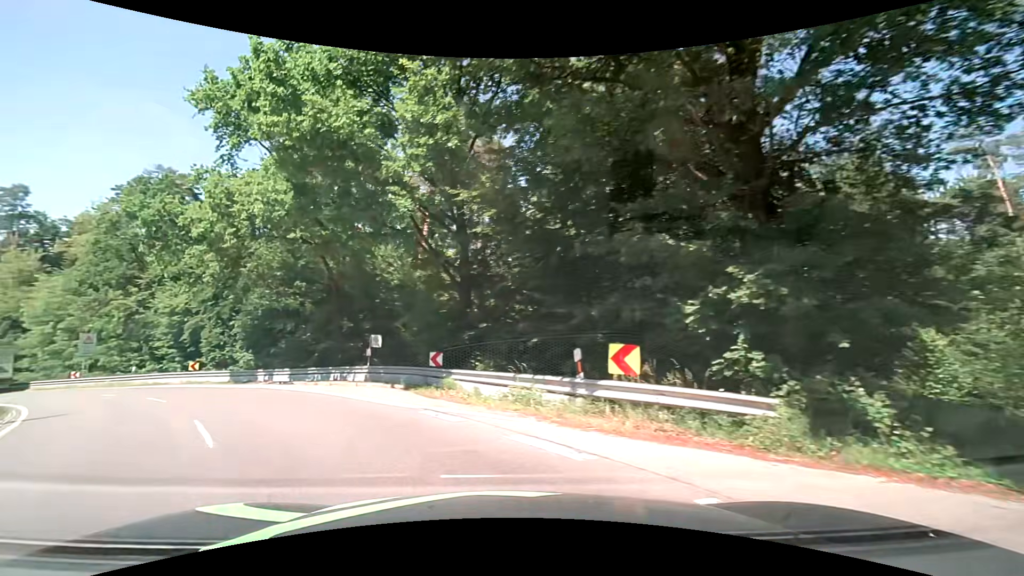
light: Day
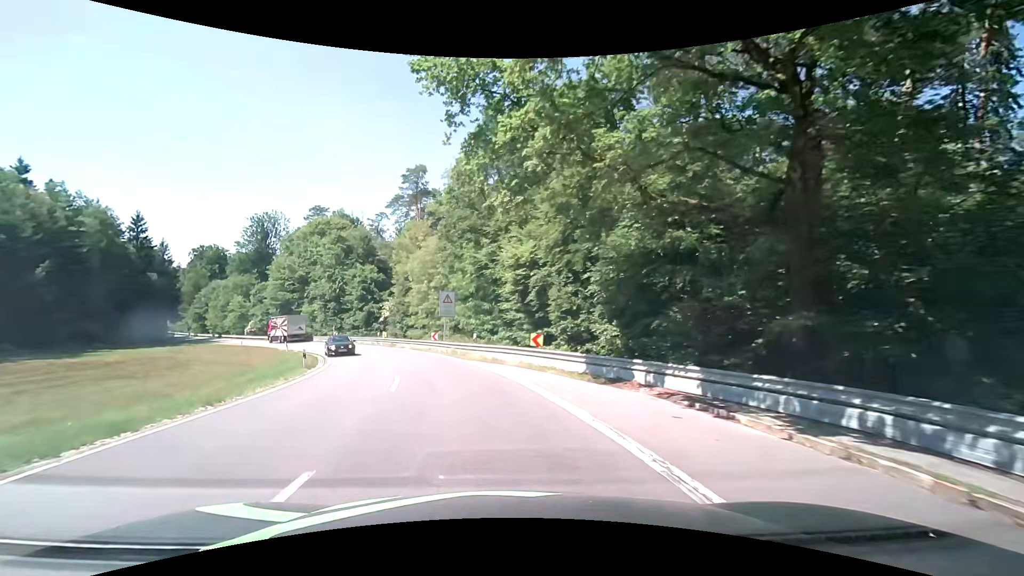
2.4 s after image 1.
(-7.8, +17.0) m; -39°
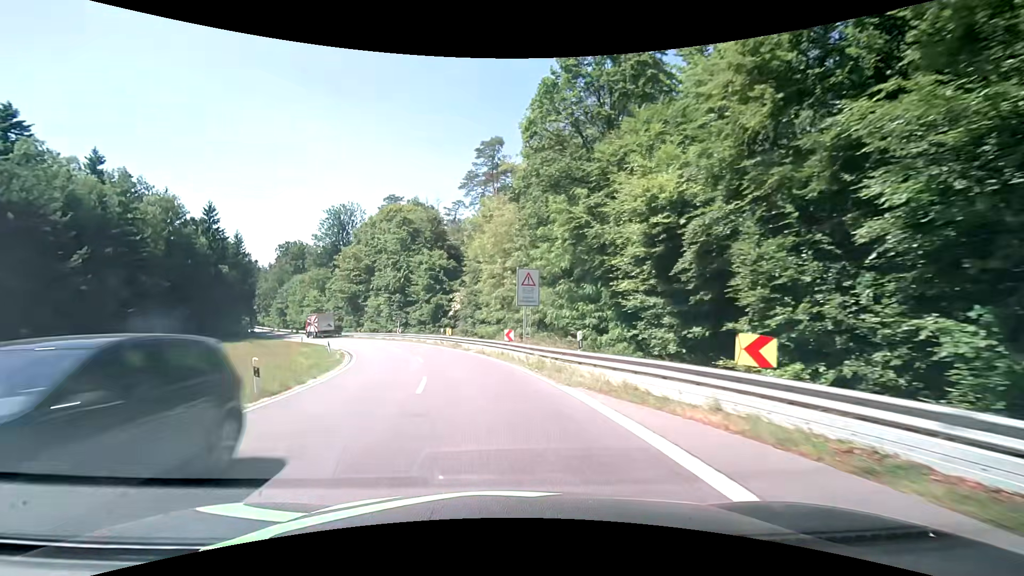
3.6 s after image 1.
(-1.1, +13.2) m; -8°
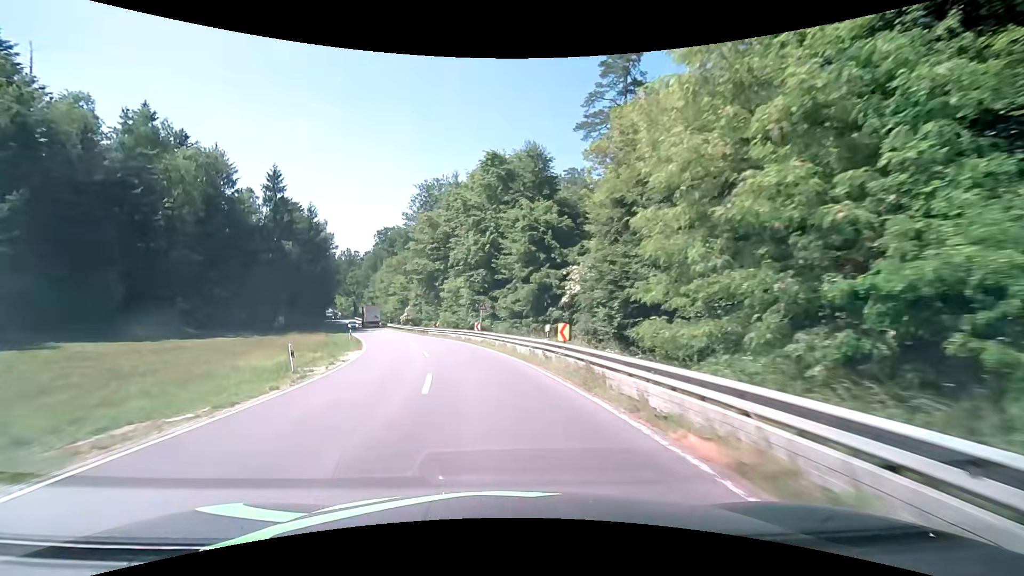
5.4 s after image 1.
(-3.0, +23.8) m; -14°
(0, +10) (-1, +20) (-3, +30) (-6, +39) (-9, +49) (-12, +58) (-15, +68) (-19, +77) (-22, +87) (-25, +96) m
